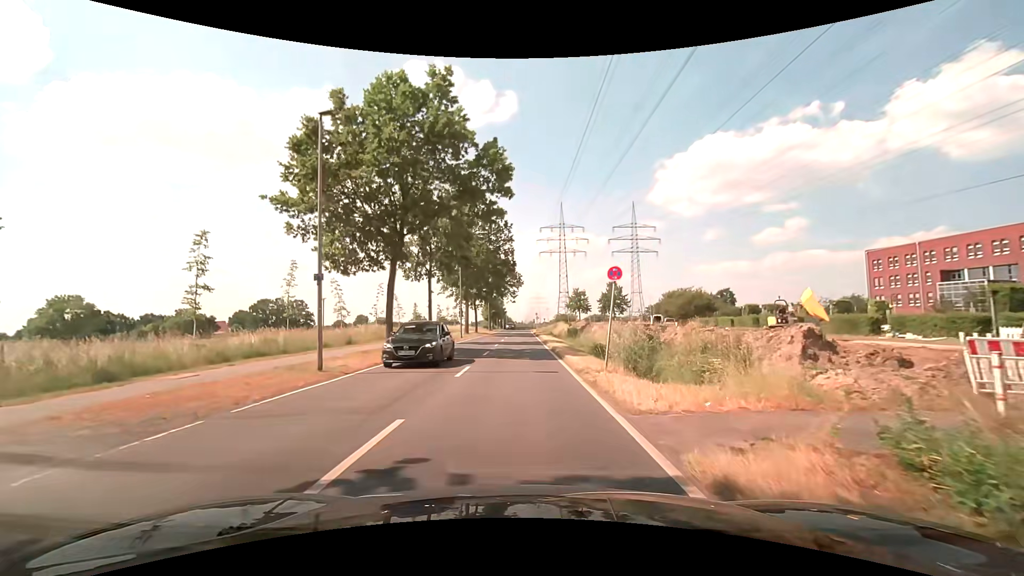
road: secondary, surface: asphalt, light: Day
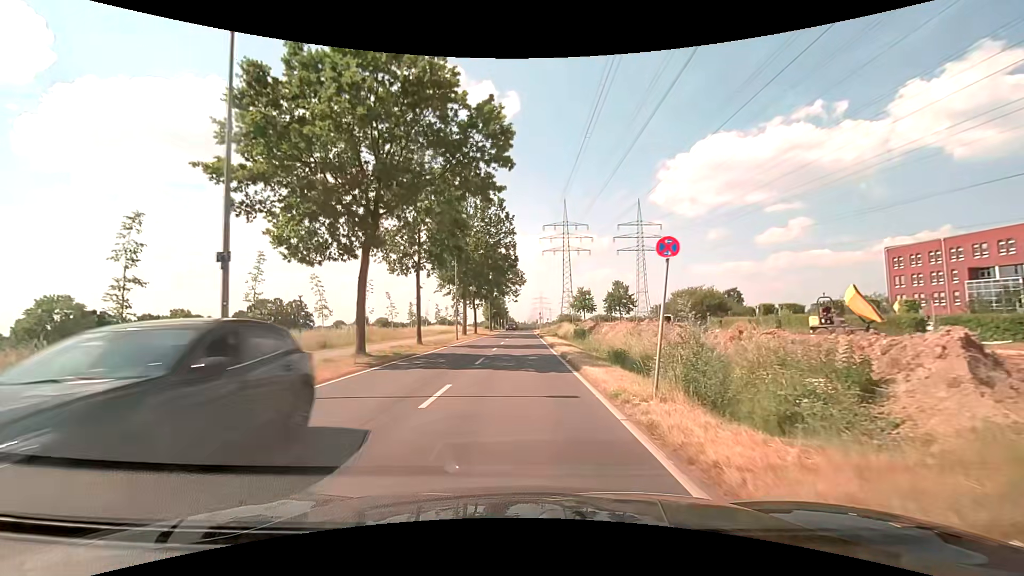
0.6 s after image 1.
(0.0, +4.7) m; -1°
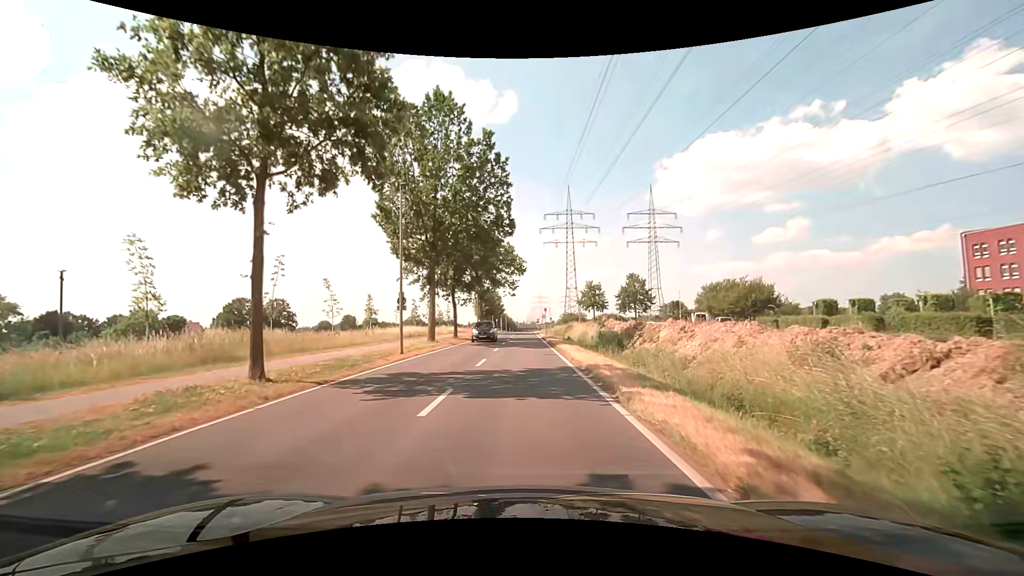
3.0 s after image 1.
(-0.1, +18.4) m; 0°
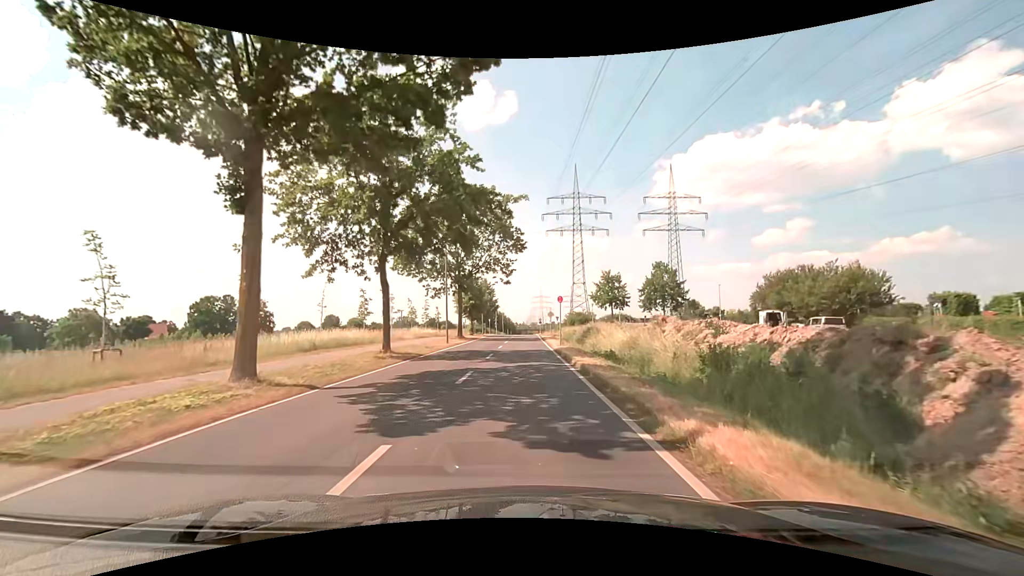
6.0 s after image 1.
(+0.1, +22.3) m; 0°
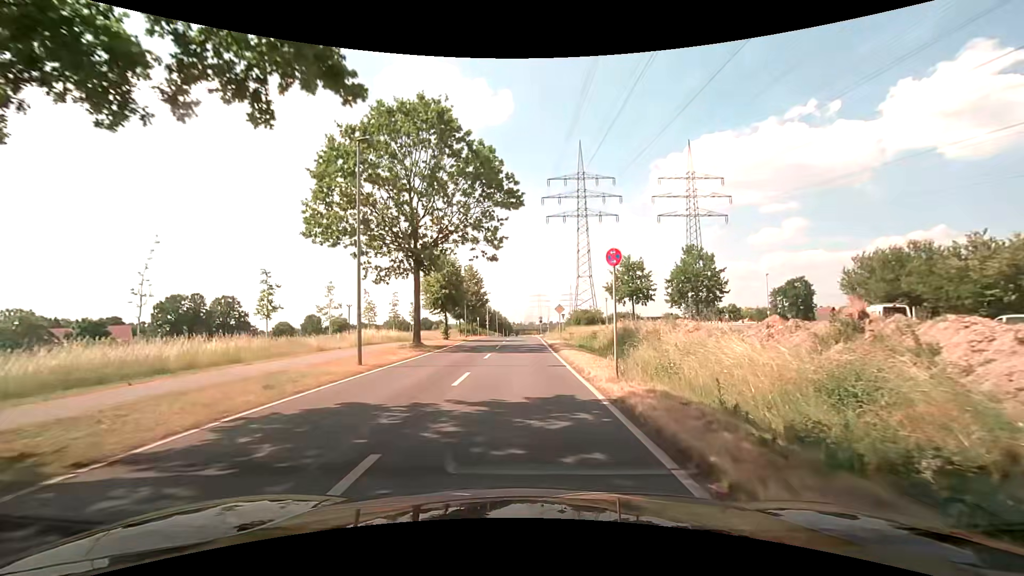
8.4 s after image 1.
(+0.1, +18.0) m; 0°
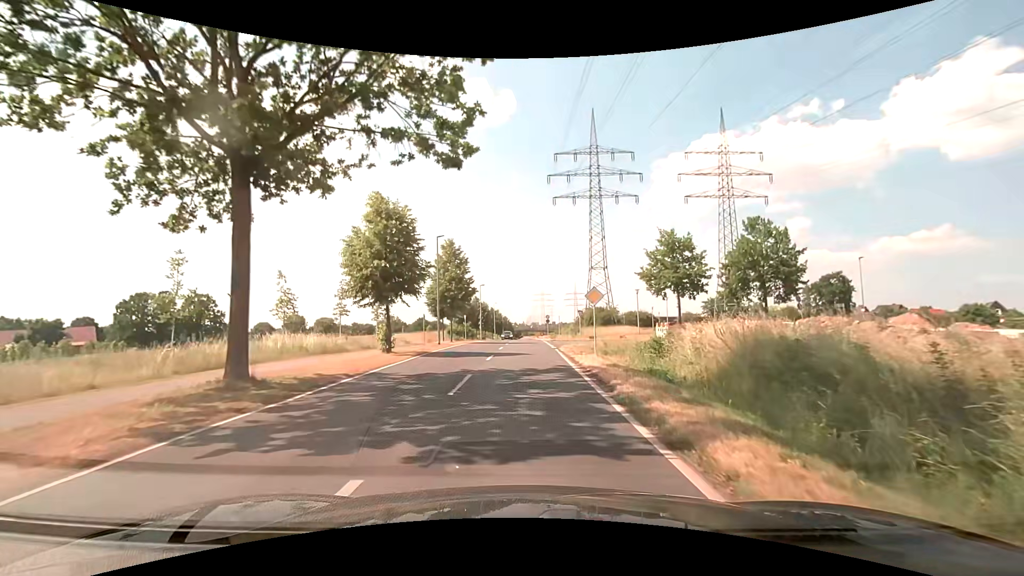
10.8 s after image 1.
(-0.1, +18.5) m; 0°
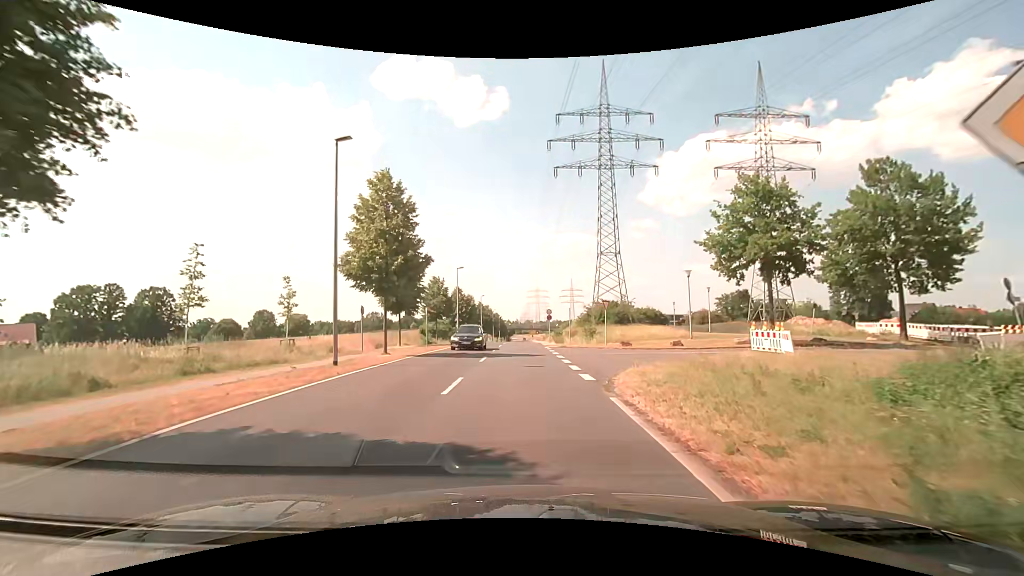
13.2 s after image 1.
(+0.1, +18.6) m; +1°
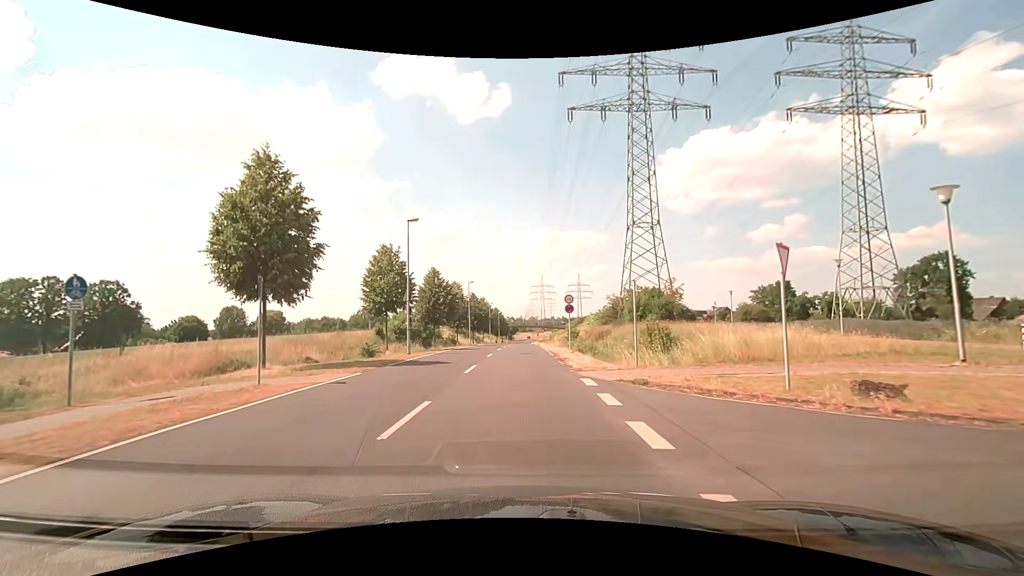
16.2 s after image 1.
(0.0, +21.9) m; -1°
(0, +10) (0, +20) (0, +30) (0, +40) (0, +50) (0, +60) (0, +70) (0, +80) (+1, +90) (+1, +100) m
